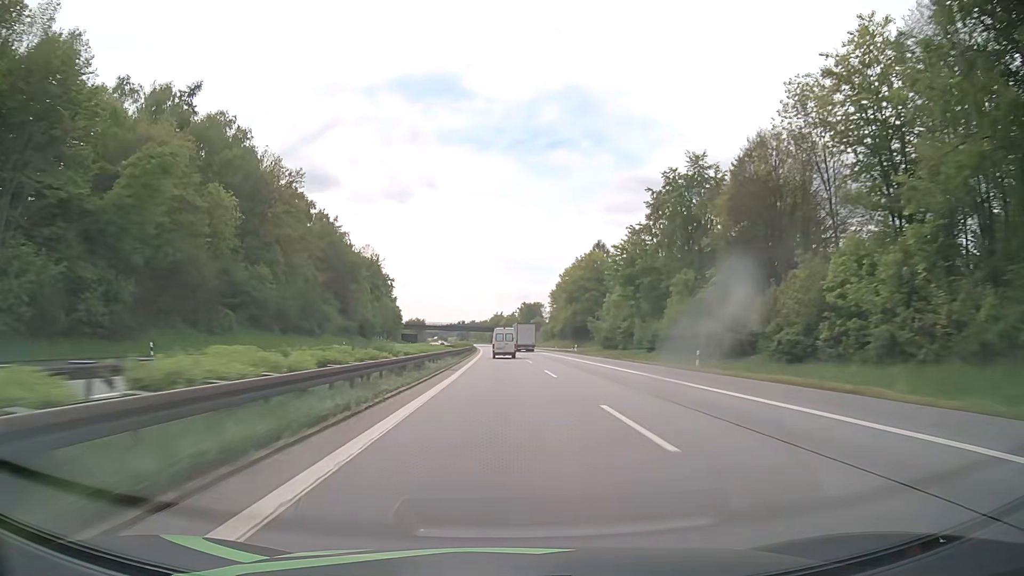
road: motorway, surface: asphalt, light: Day
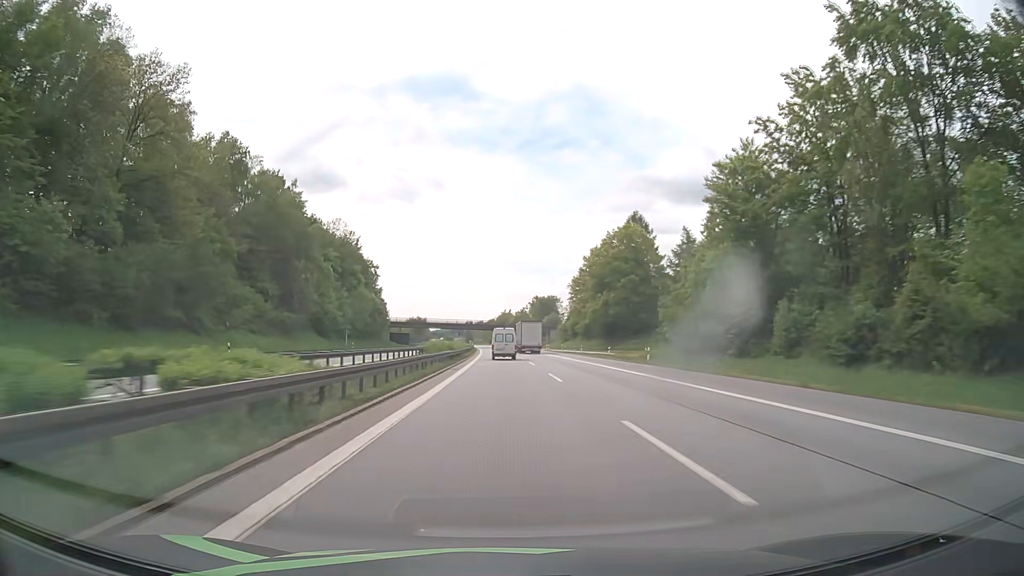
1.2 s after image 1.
(-0.3, +38.5) m; -1°
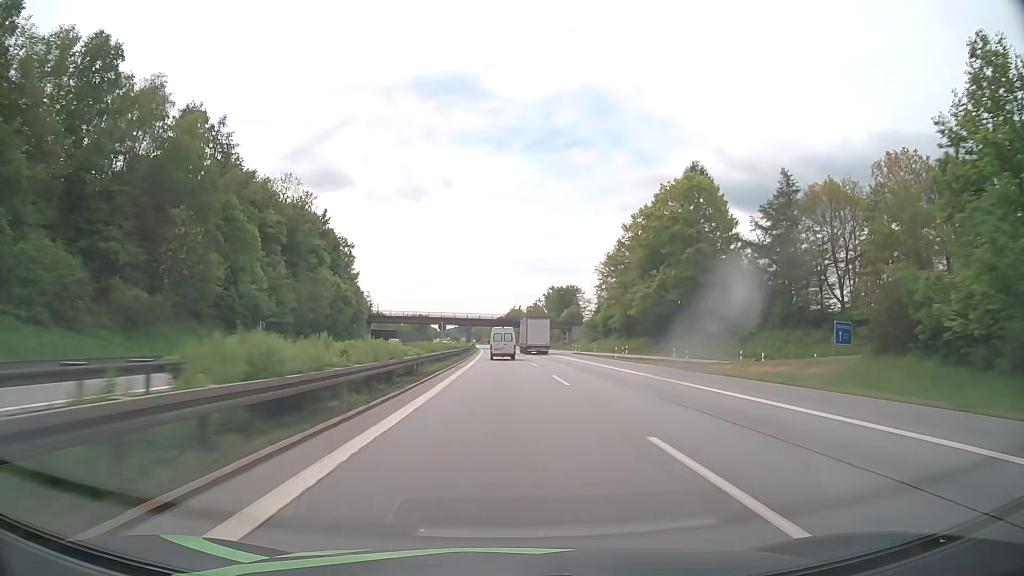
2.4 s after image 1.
(-0.2, +37.8) m; -1°
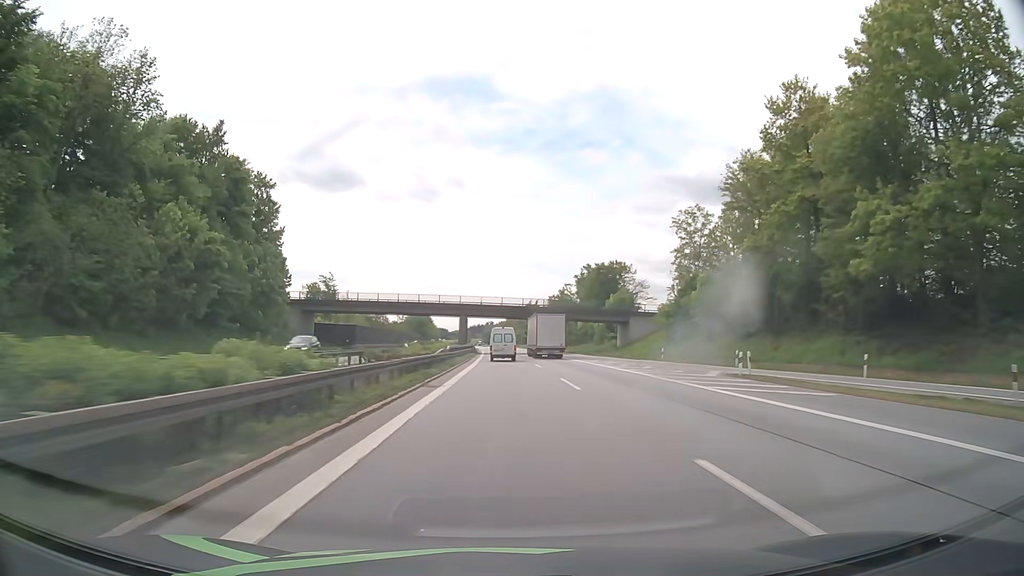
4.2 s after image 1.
(-0.6, +55.6) m; -1°
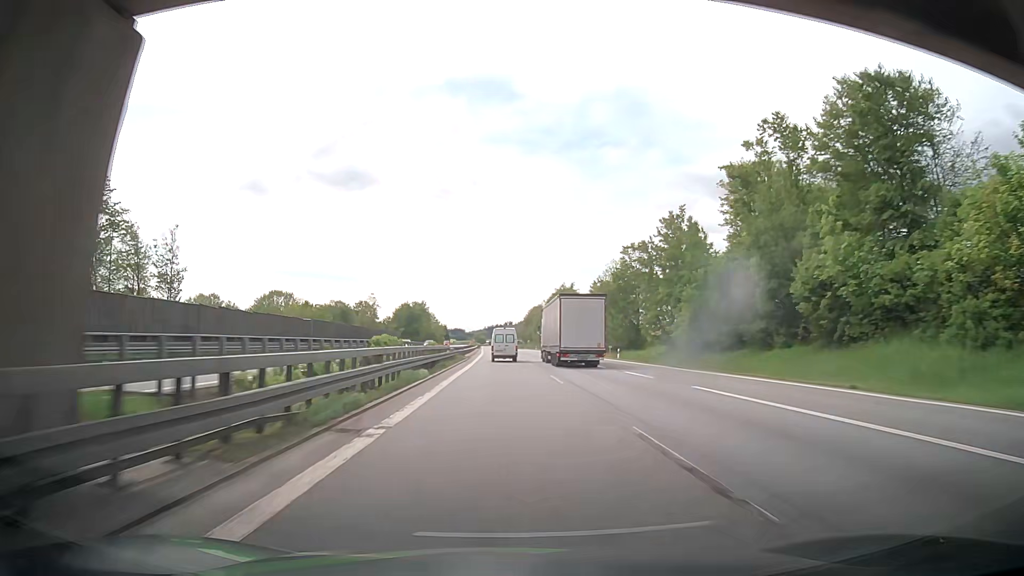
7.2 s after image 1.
(-1.1, +90.5) m; -2°
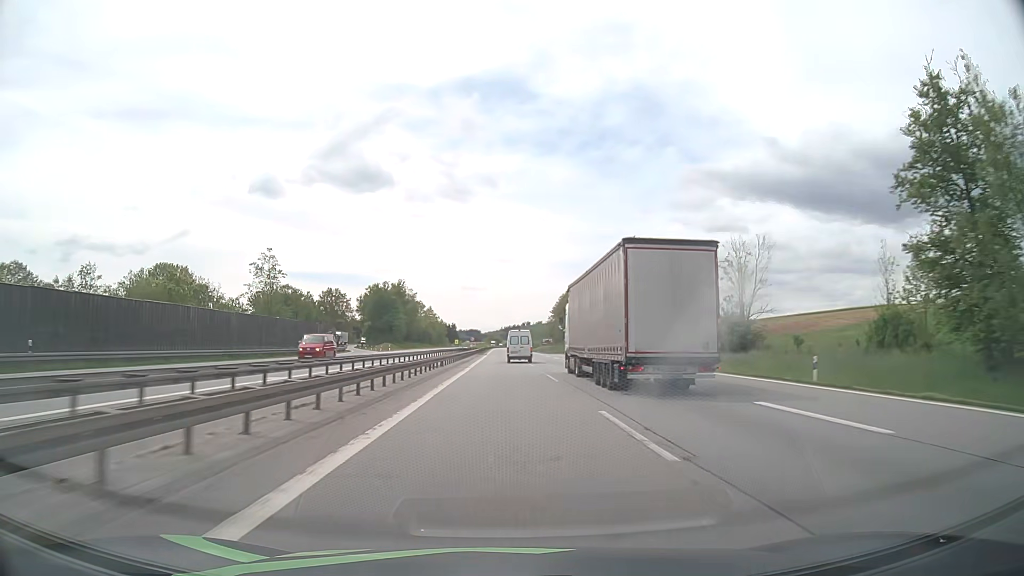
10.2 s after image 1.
(-1.2, +88.9) m; -1°
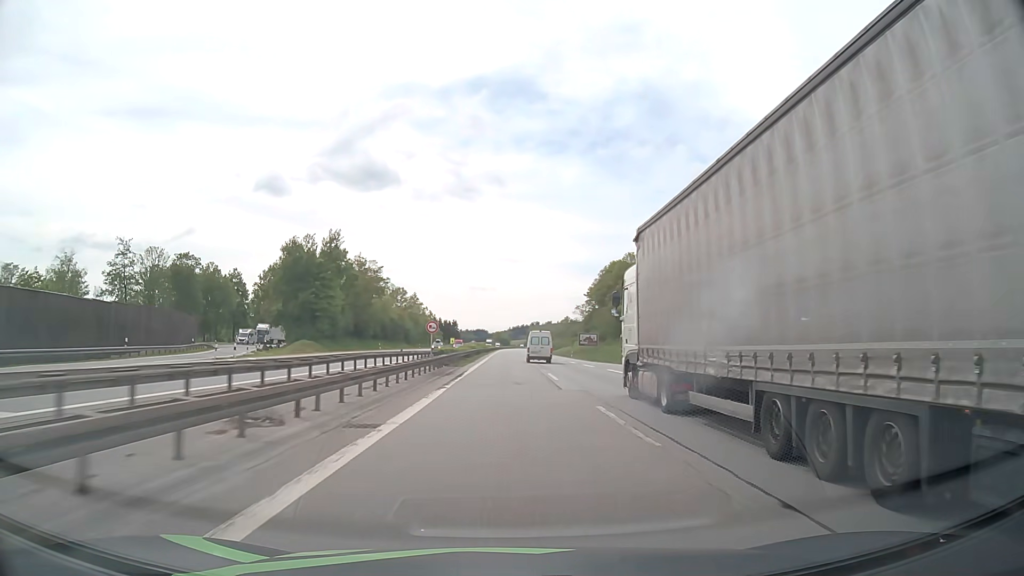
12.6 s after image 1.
(-0.4, +70.7) m; -1°
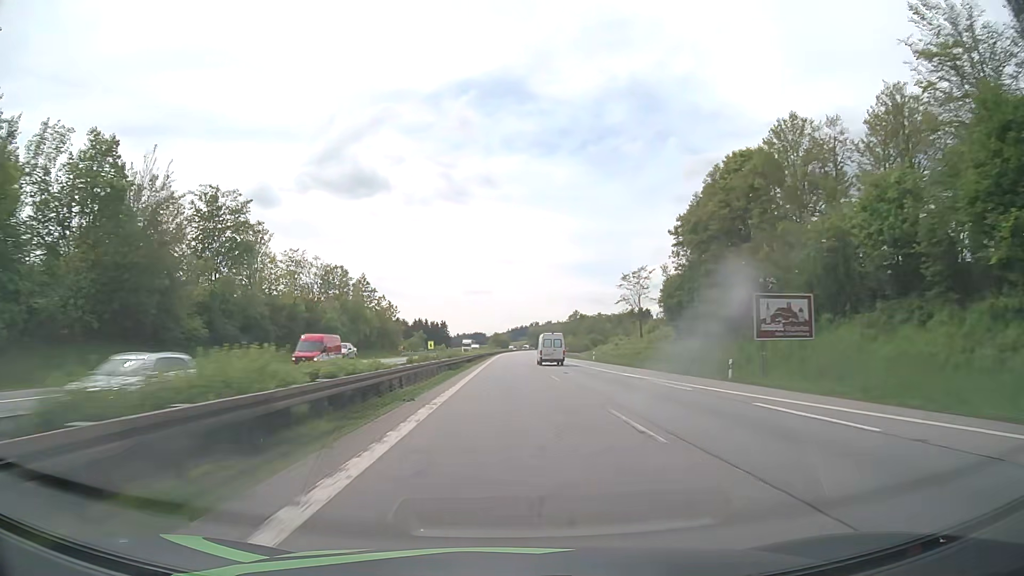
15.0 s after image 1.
(-0.1, +72.7) m; 0°
(0, +10) (0, +20) (0, +30) (0, +40) (0, +50) (0, +60) (0, +70) (0, +80) (0, +90) (+1, +100) m
